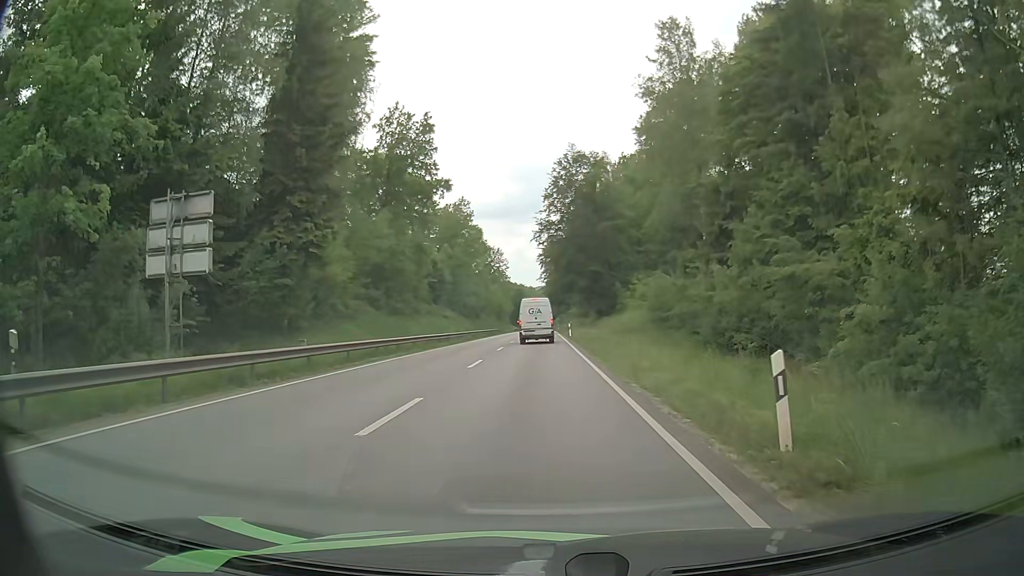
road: primary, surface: asphalt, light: Day
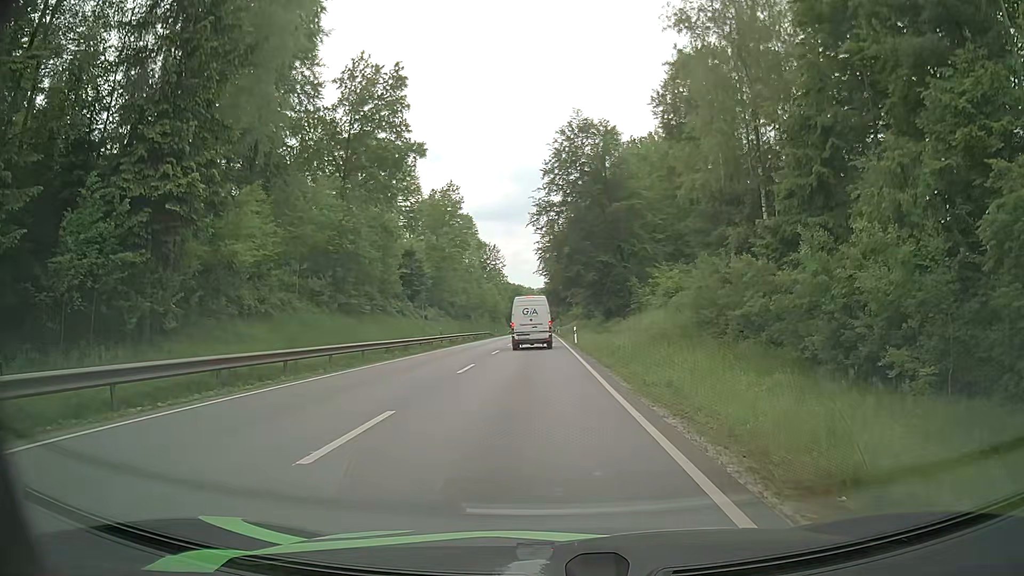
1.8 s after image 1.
(+0.1, +13.5) m; +1°
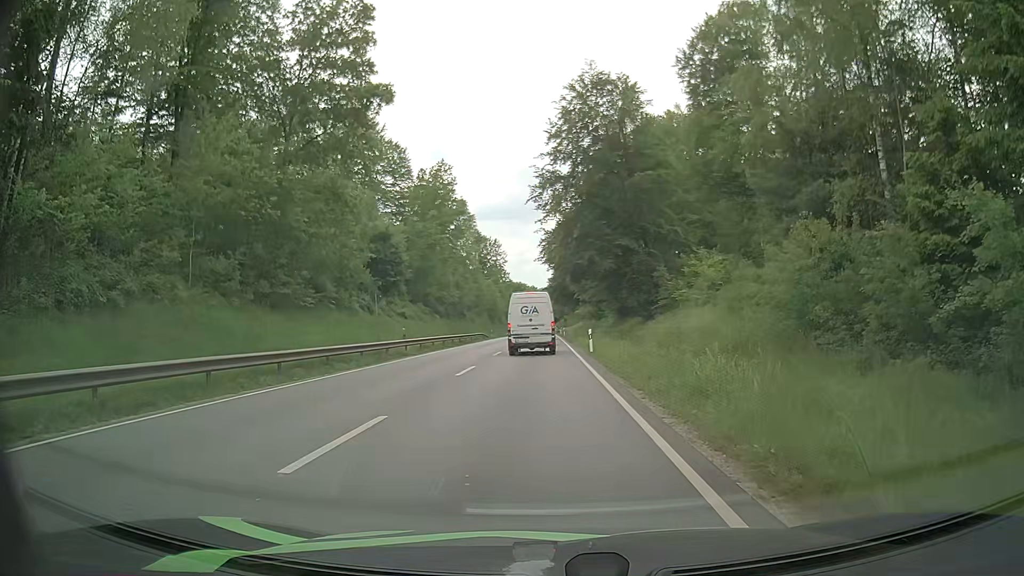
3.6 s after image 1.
(-0.1, +12.5) m; -1°
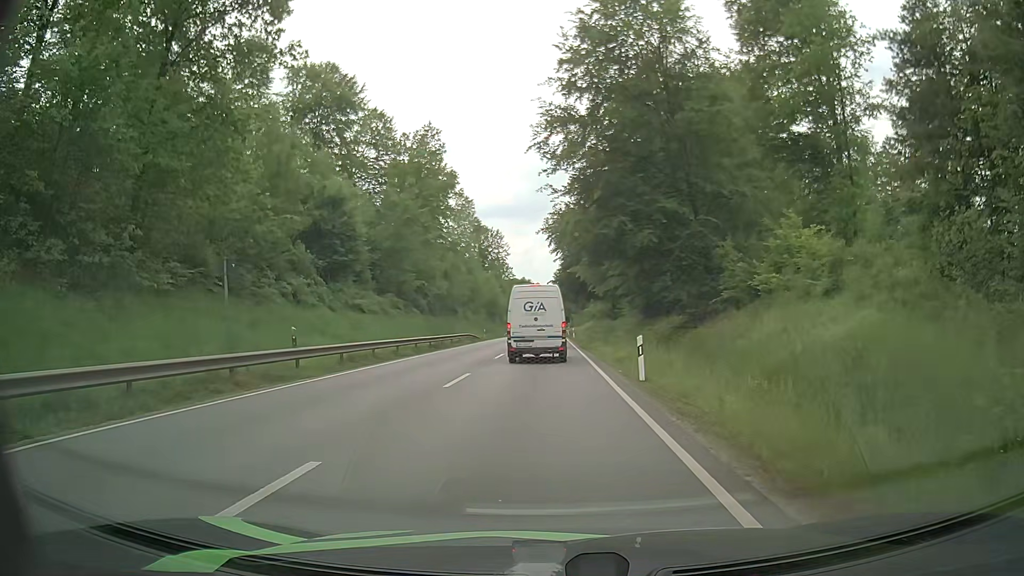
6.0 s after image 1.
(-0.1, +15.2) m; -1°
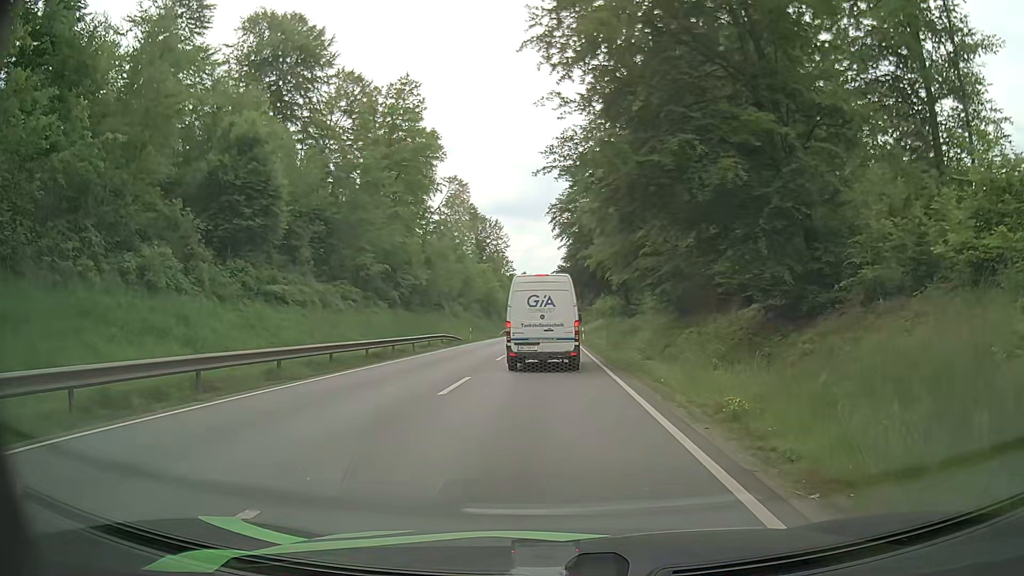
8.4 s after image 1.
(0.0, +13.8) m; -1°
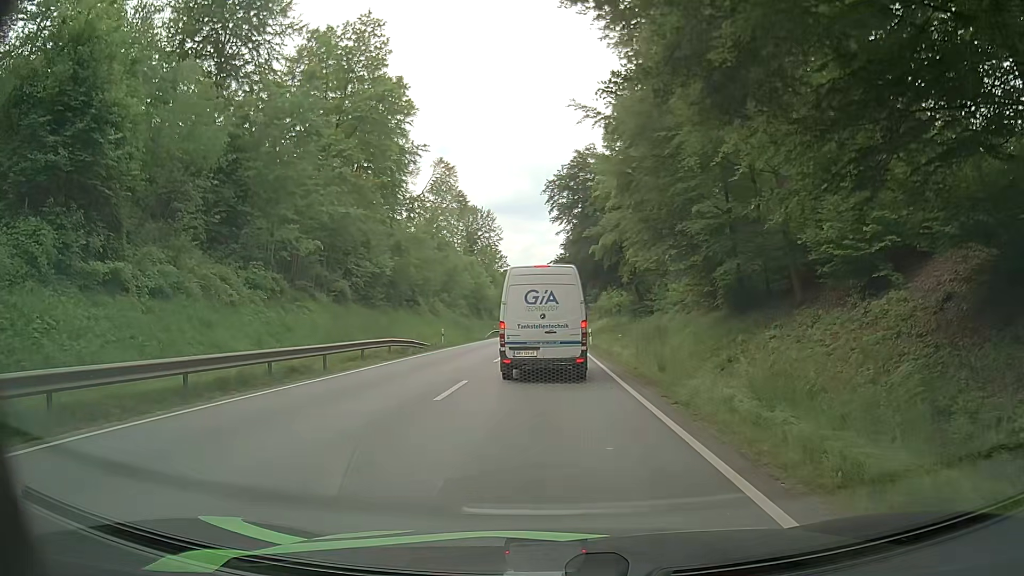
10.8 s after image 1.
(+0.3, +12.6) m; +1°
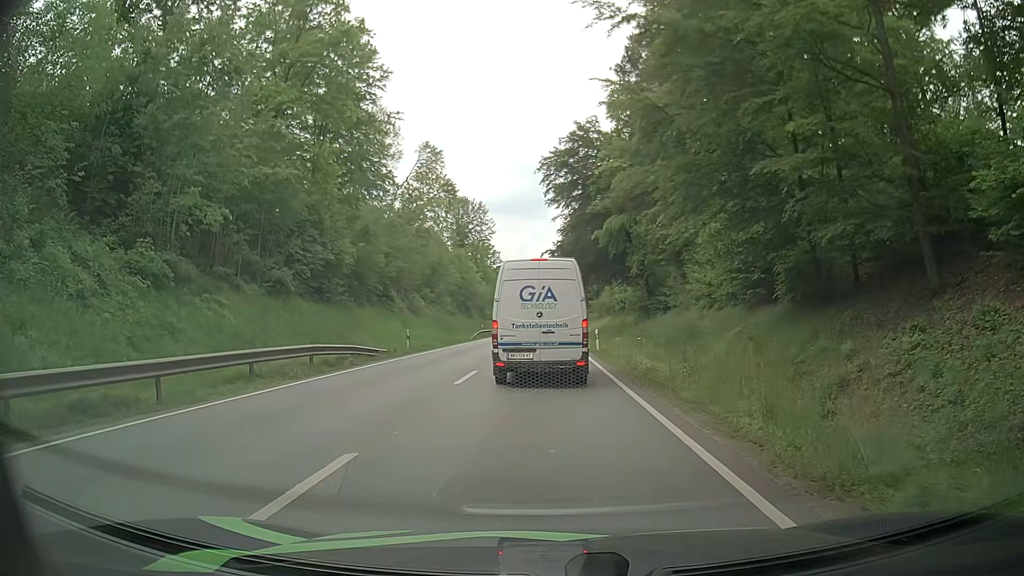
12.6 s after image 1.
(0.0, +8.9) m; 0°
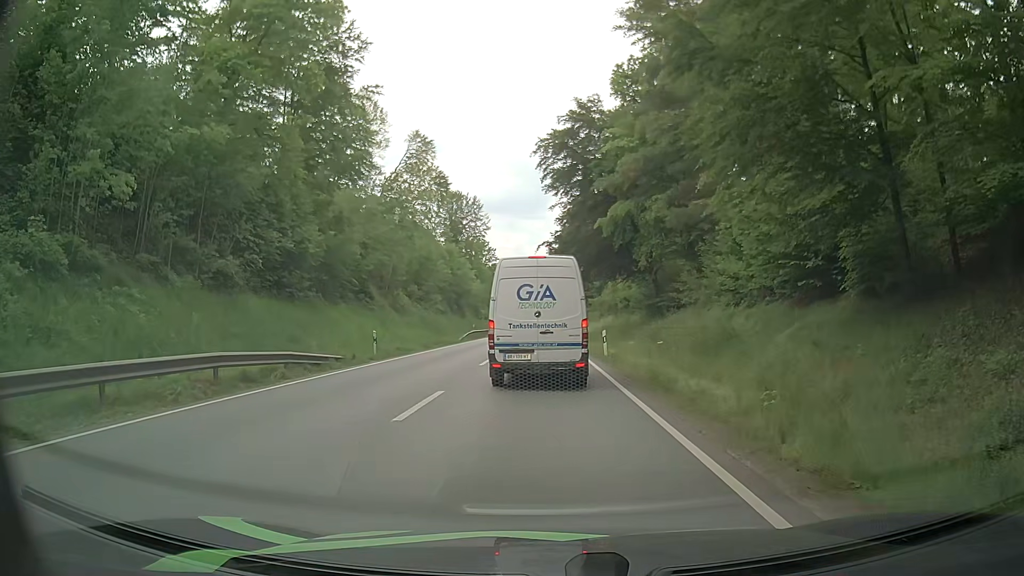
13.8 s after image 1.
(+0.1, +5.6) m; 0°
(0, +10) (0, +20) (+1, +30) (0, +40) (0, +50) (0, +60) (0, +70) (+1, +80) (+1, +90) (+1, +100) m
